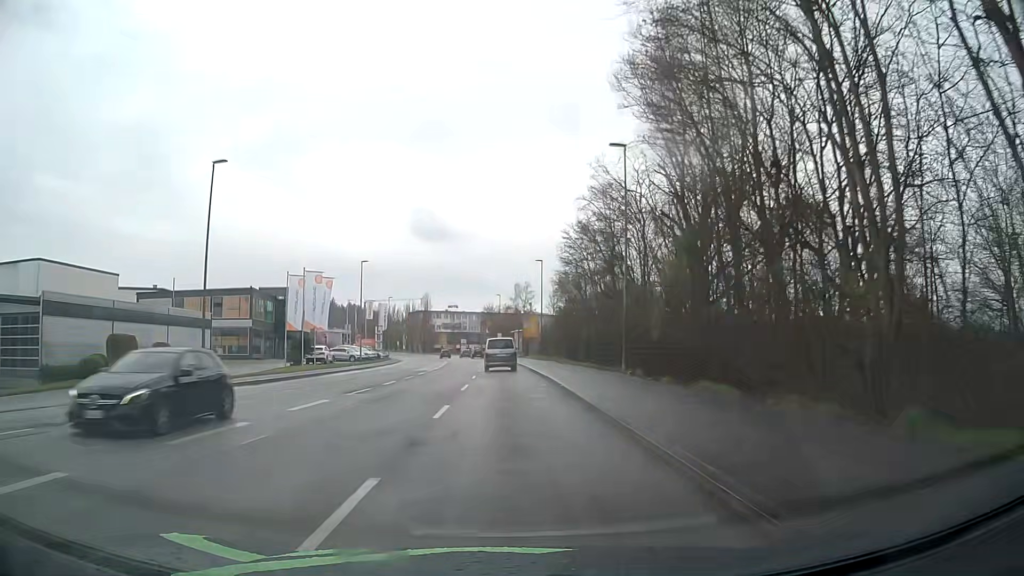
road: tertiary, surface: asphalt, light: Day
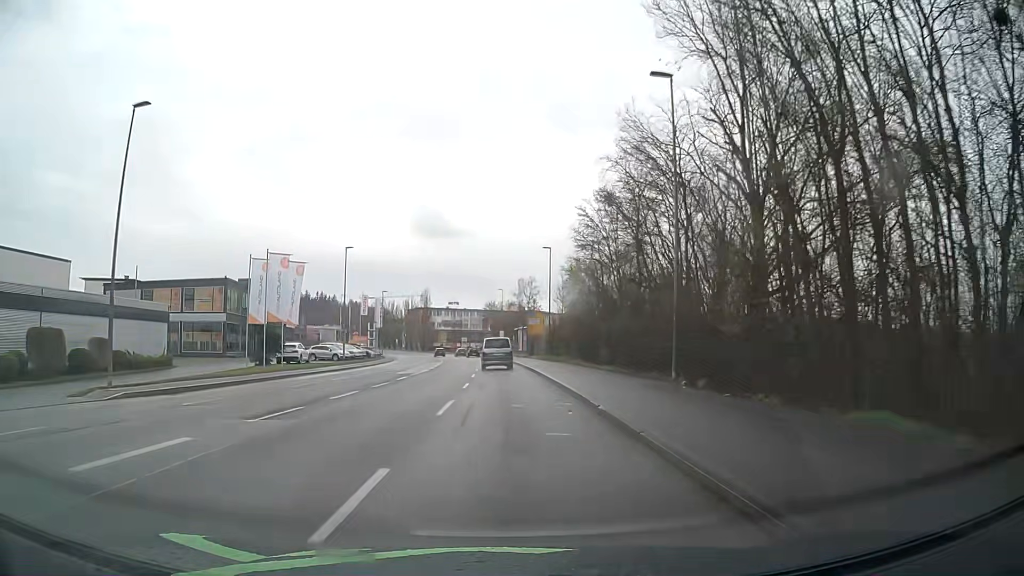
(0.0, +8.4) m; 0°
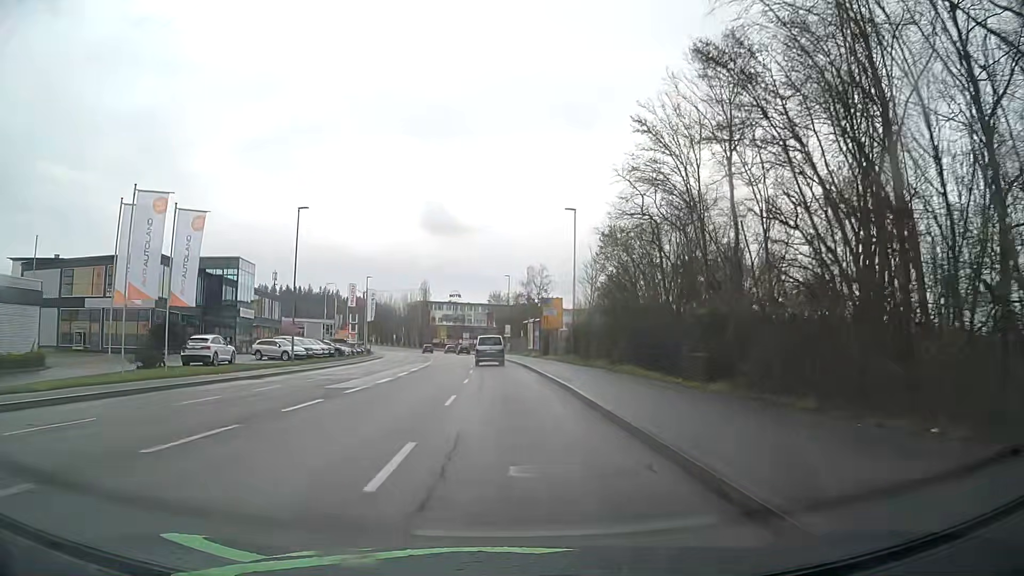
(-0.1, +16.5) m; 0°
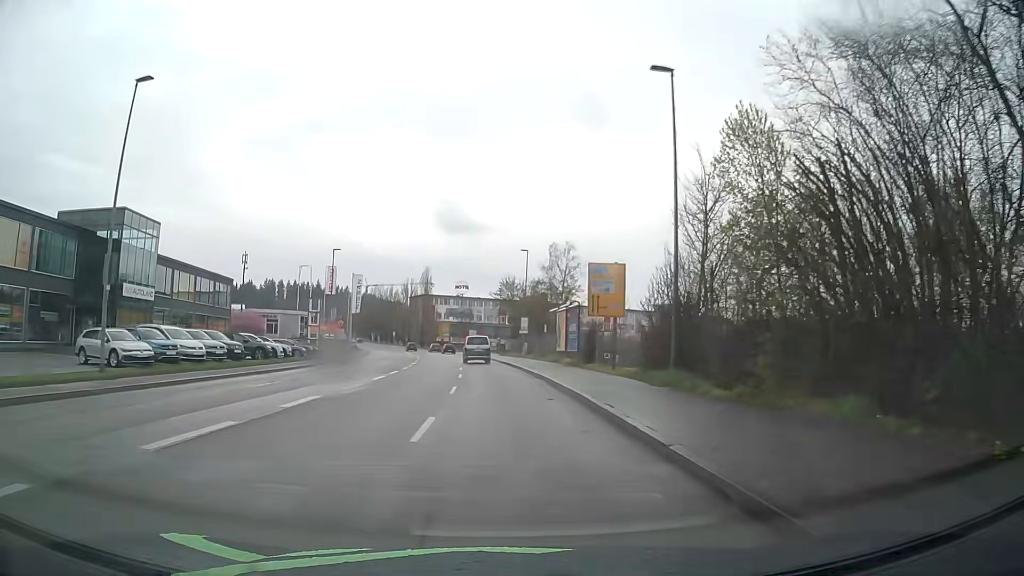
(-0.3, +24.0) m; -1°
(0, +10) (0, +20) (-1, +30) (-1, +40) (-2, +50) (-3, +60) (-4, +70) (-5, +80) (-7, +90) (-9, +99) m
